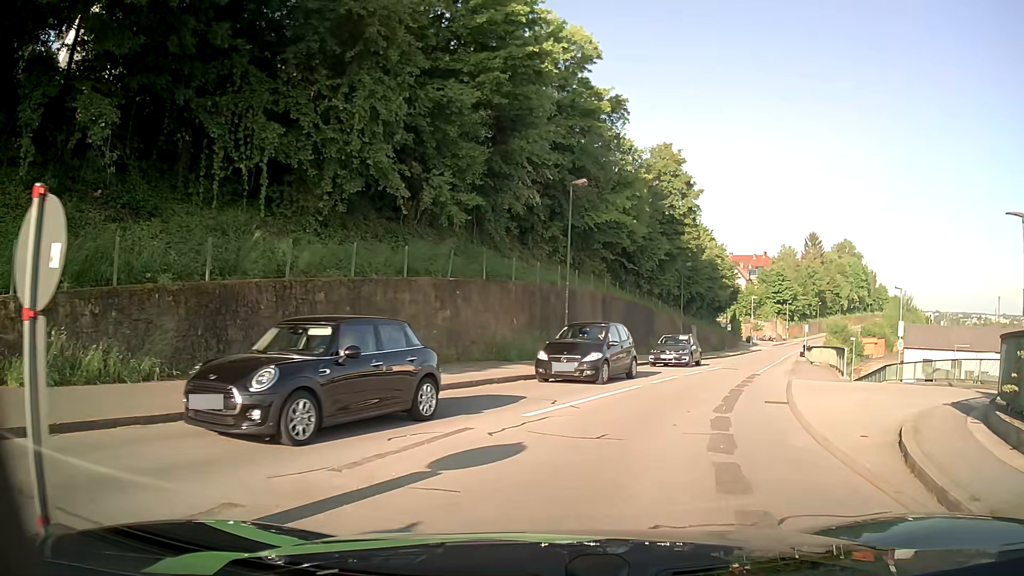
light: Day
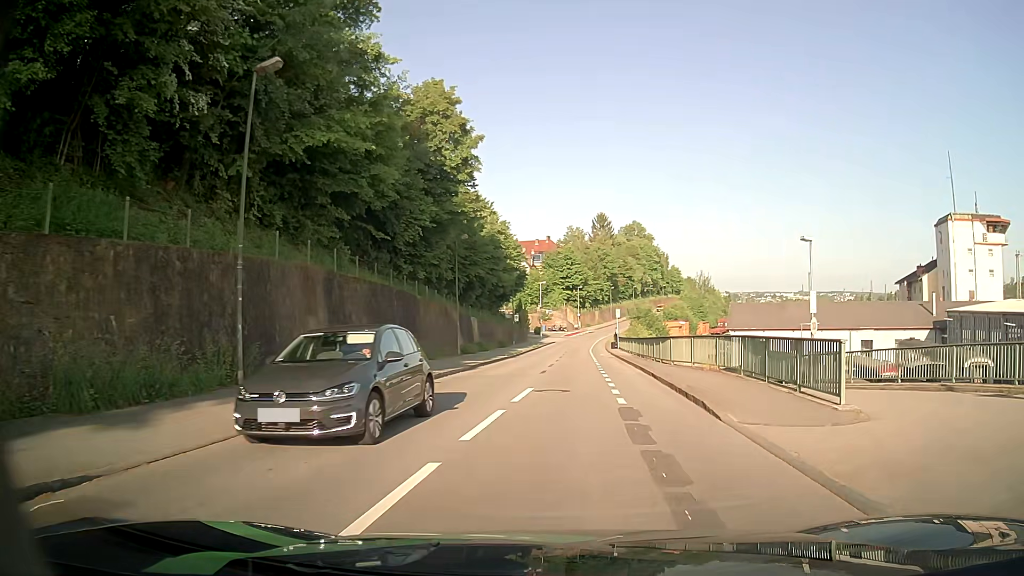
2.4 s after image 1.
(+2.2, +14.0) m; +18°
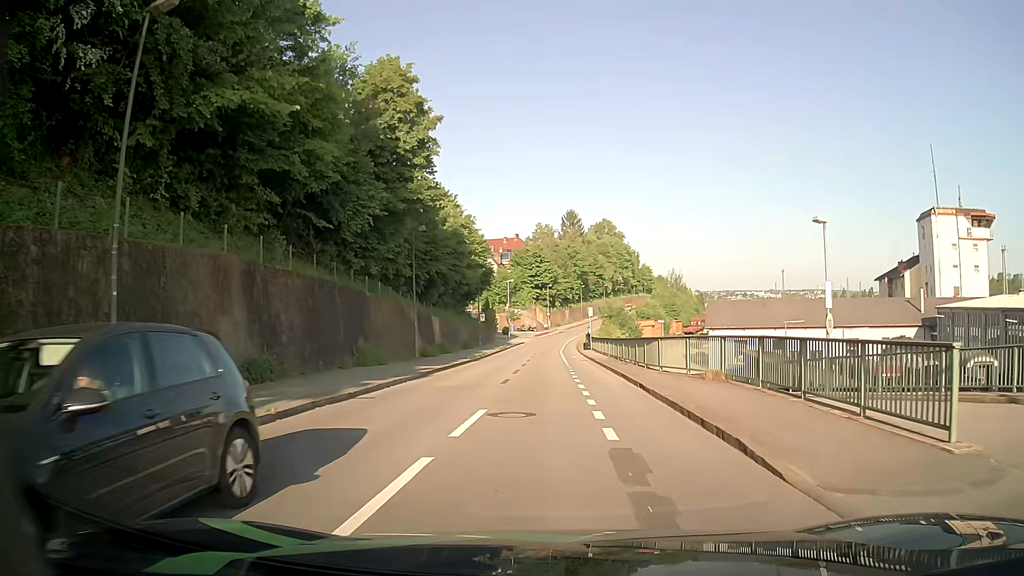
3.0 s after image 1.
(+0.1, +4.0) m; +3°
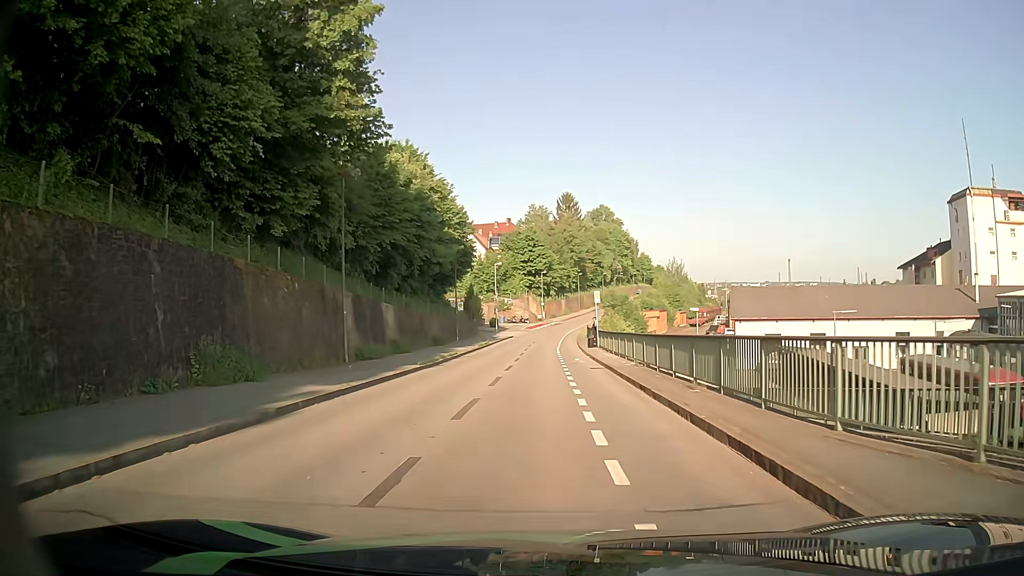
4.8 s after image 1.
(+0.1, +13.1) m; 0°
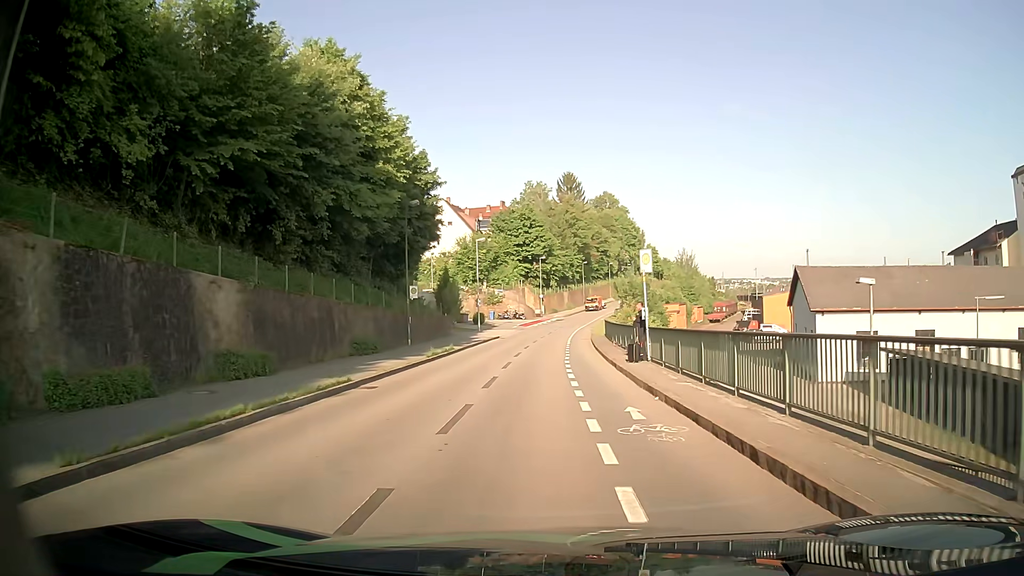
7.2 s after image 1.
(0.0, +19.7) m; 0°
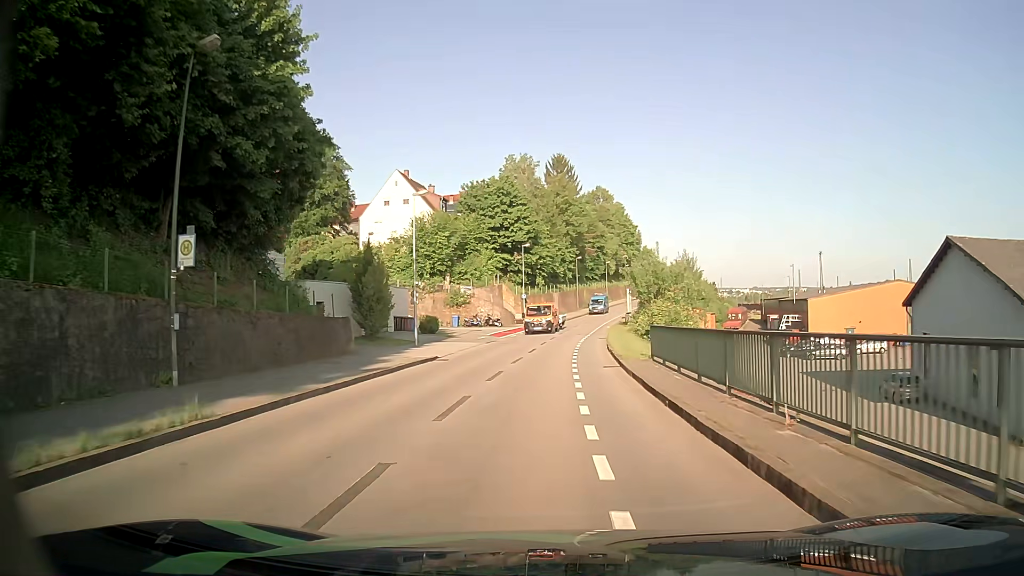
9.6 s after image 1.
(+0.1, +23.3) m; +1°
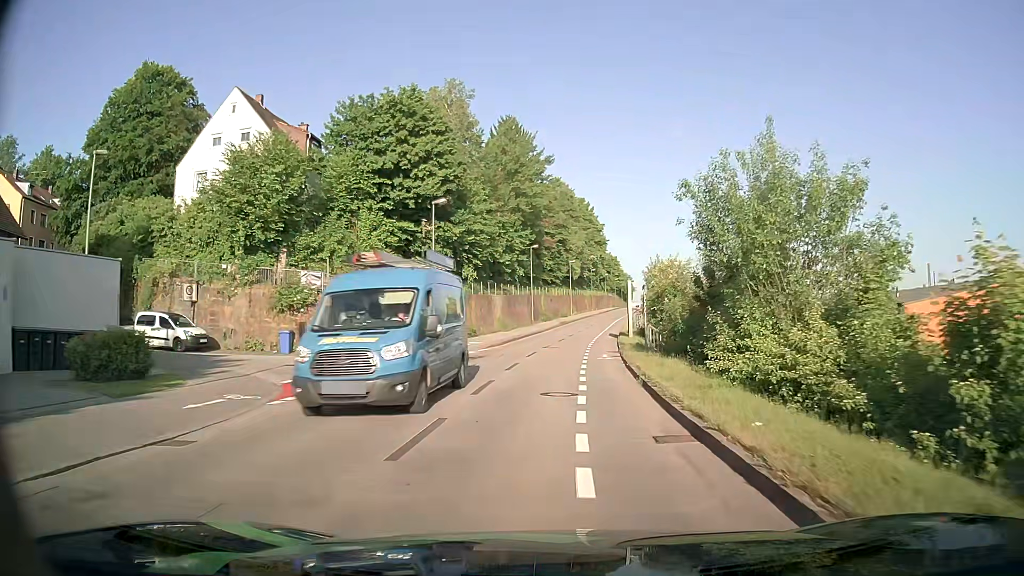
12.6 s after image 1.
(+1.2, +32.8) m; +4°
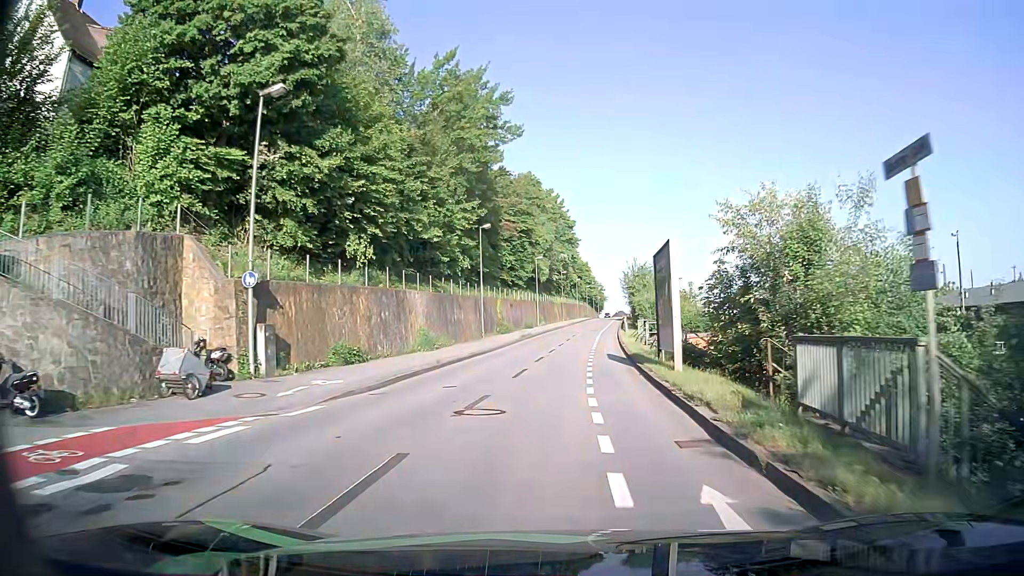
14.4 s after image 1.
(+0.5, +20.7) m; +3°
(0, +10) (+1, +20) (+1, +30) (+3, +40) (+4, +50) (+5, +60) (+6, +70) (+7, +80) (+8, +90) (+9, +99) m
